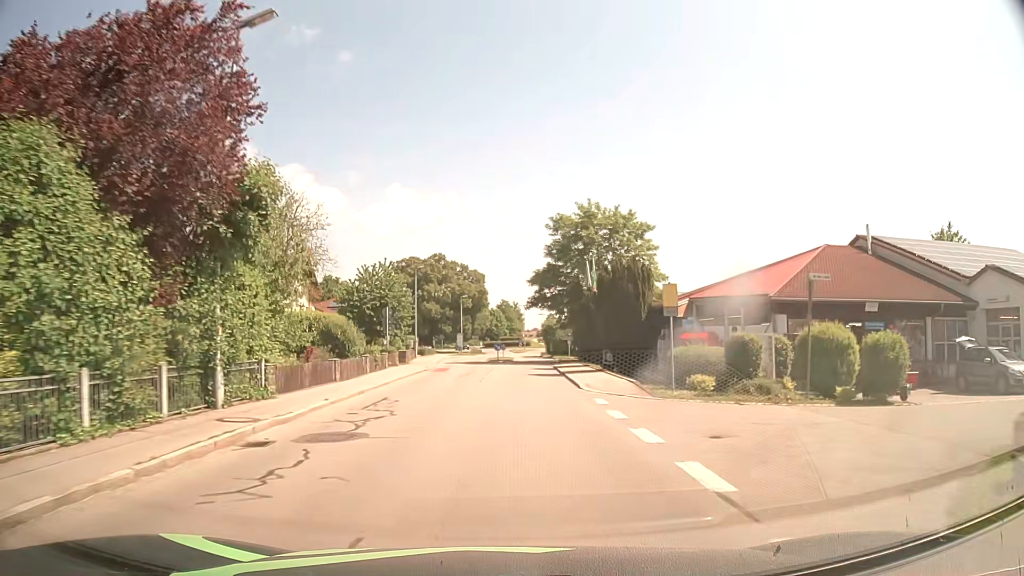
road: tertiary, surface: asphalt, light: Day
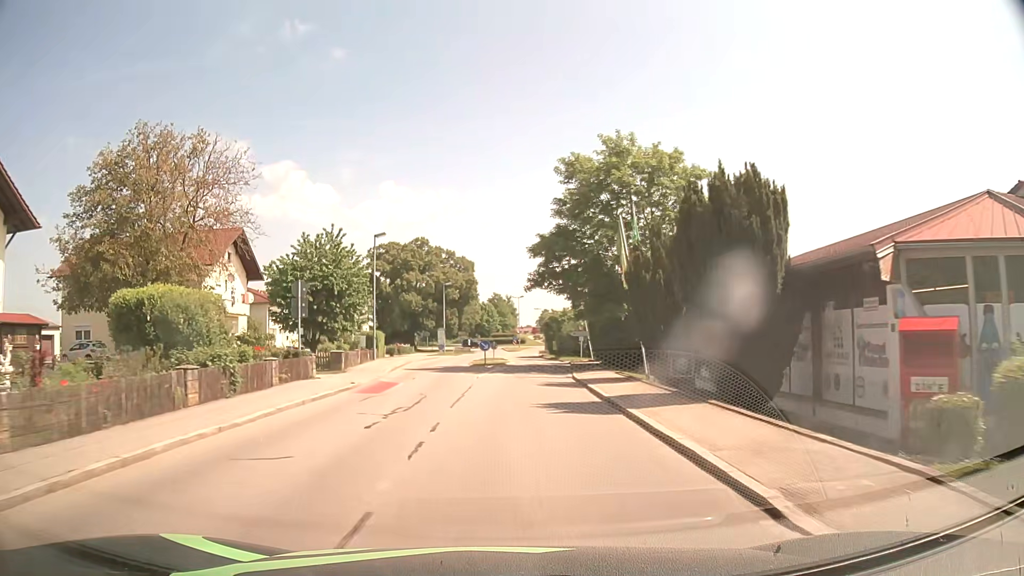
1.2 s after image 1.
(+0.1, +15.6) m; 0°
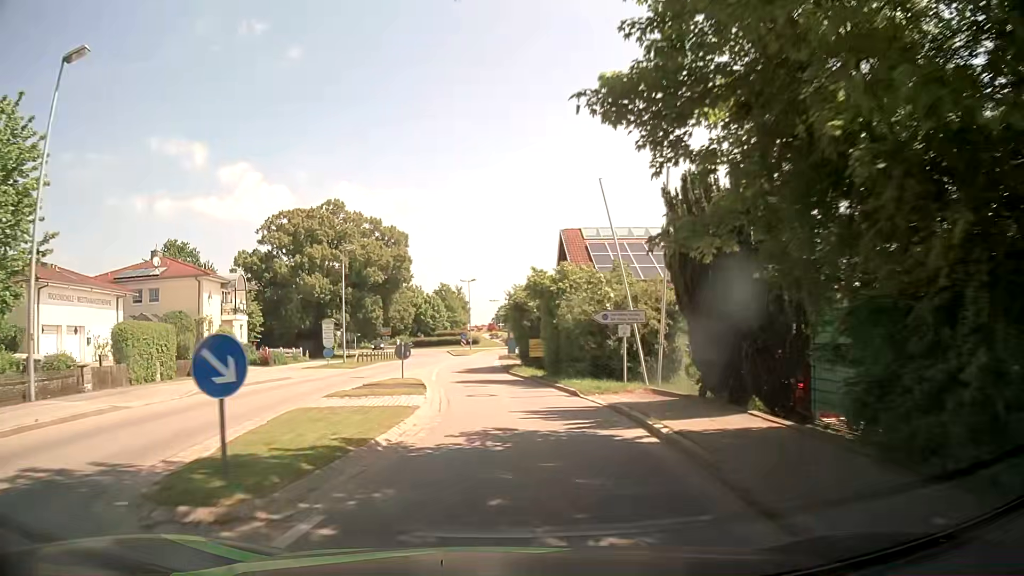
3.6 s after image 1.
(+1.1, +30.0) m; +4°
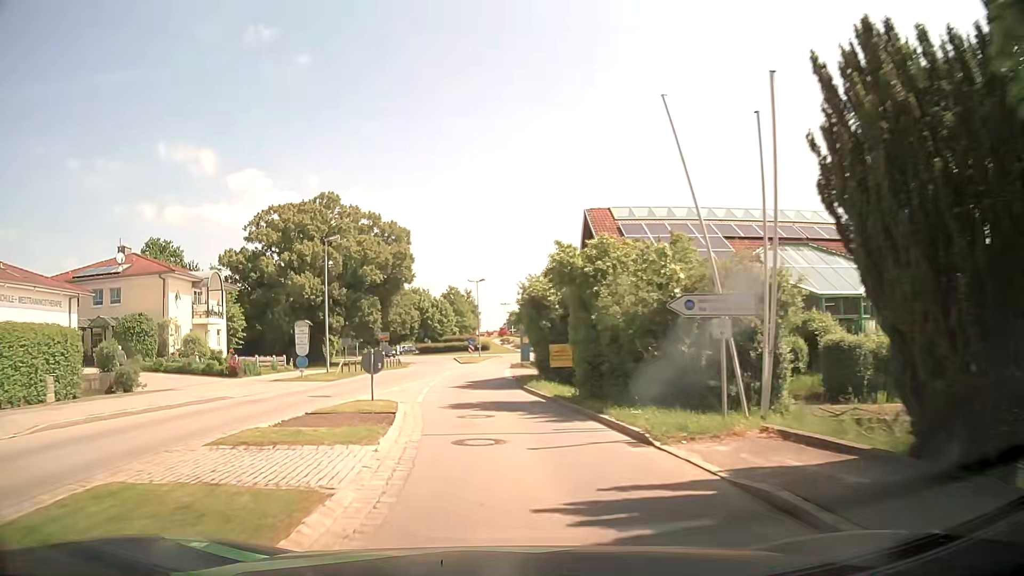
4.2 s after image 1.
(0.0, +7.2) m; -1°
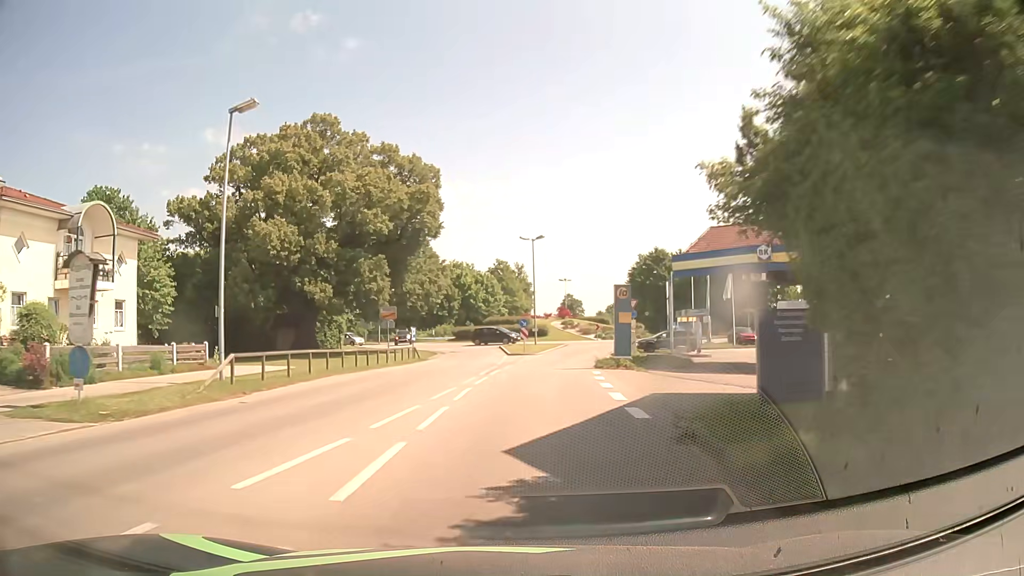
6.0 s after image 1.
(-0.9, +21.4) m; -5°
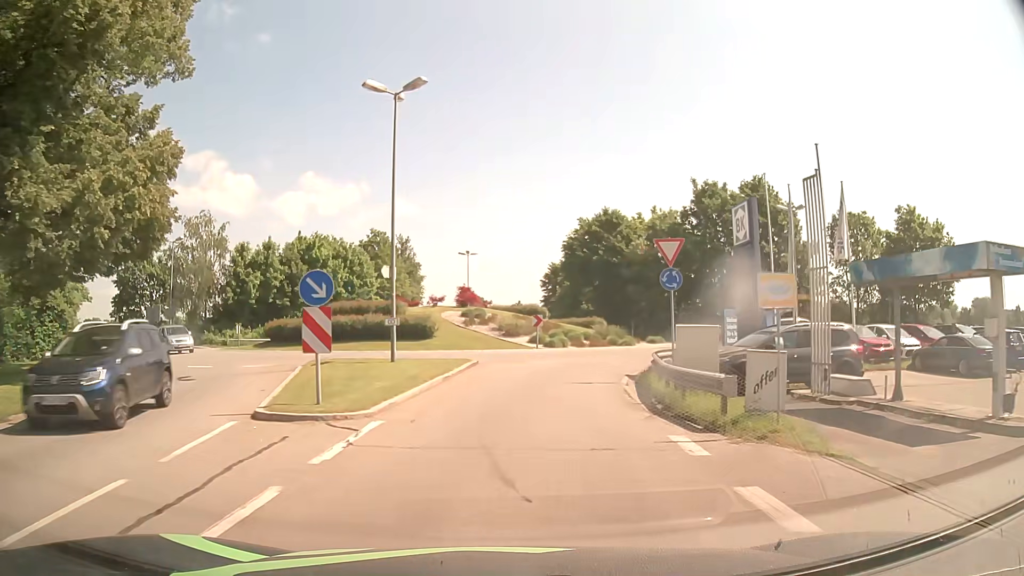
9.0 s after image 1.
(+2.6, +32.6) m; +9°
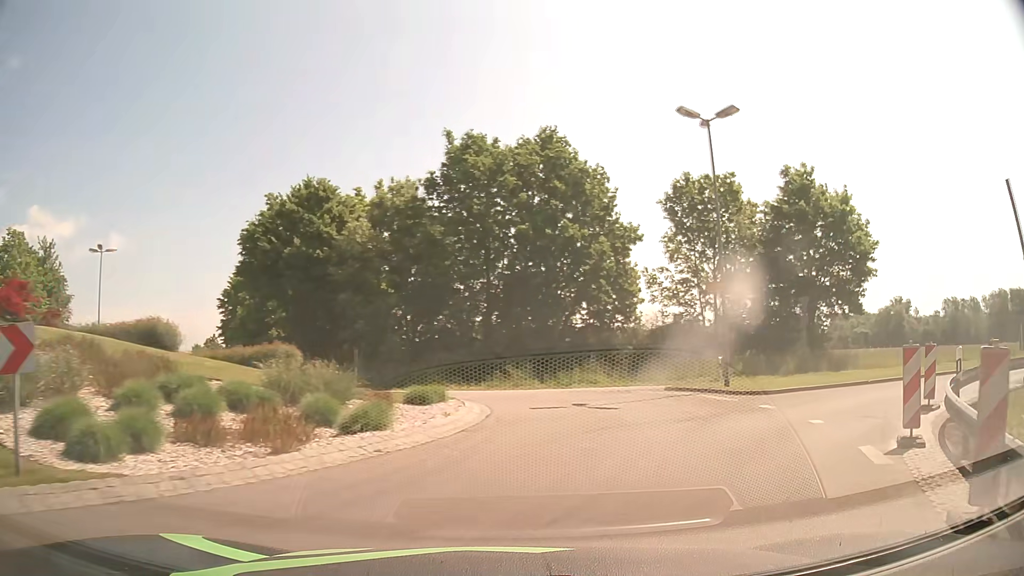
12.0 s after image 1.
(+2.8, +23.1) m; +24°
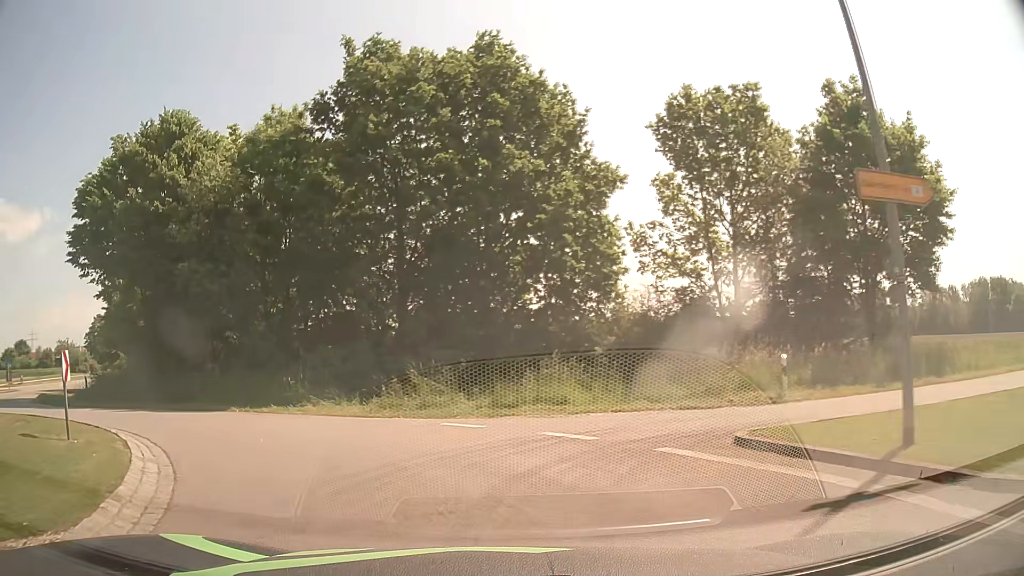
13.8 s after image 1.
(+1.9, +12.6) m; +6°
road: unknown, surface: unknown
(-2, +10) (-9, +17) (-18, +21) (-26, +28) (-32, +36) (-37, +44) (-41, +53) (-46, +62) (-50, +71) (-54, +80) m
